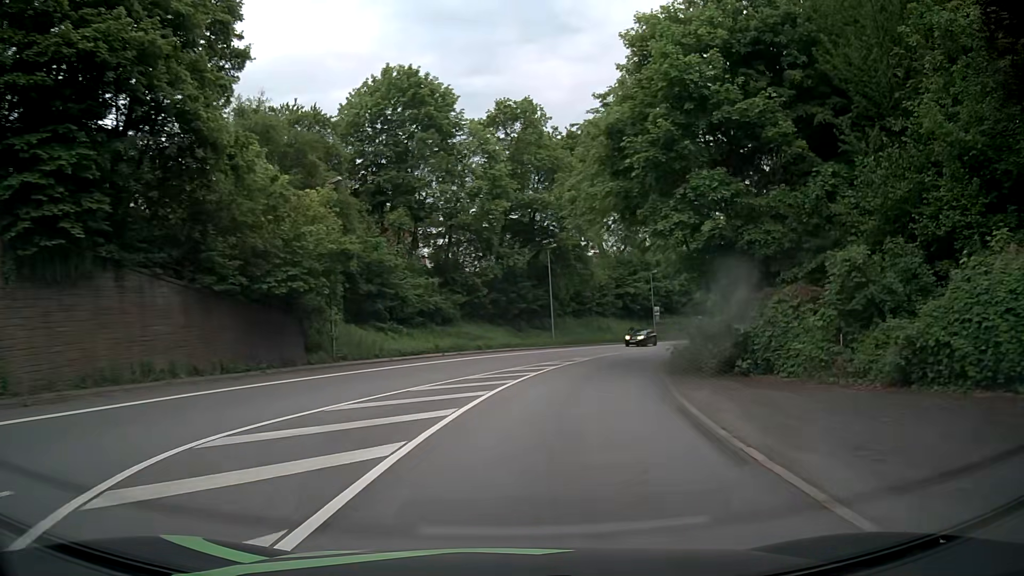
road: primary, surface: asphalt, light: Day
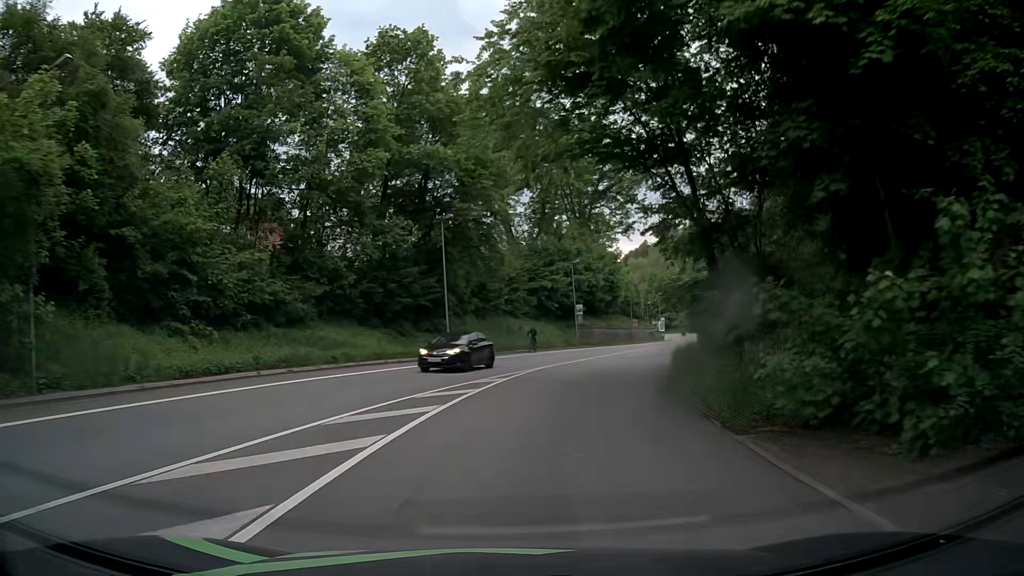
(+1.2, +15.5) m; +8°
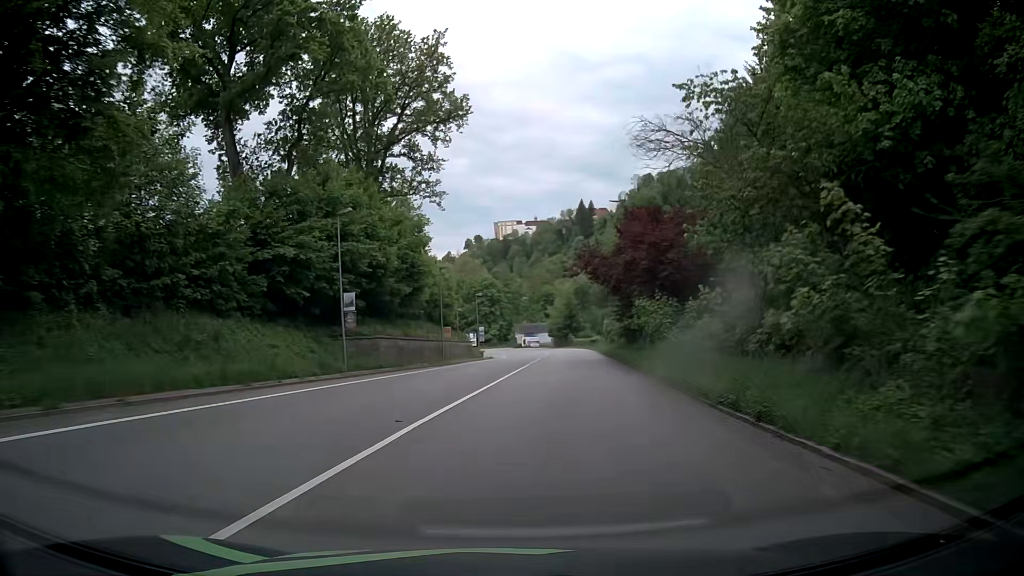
(+4.4, +30.7) m; +17°
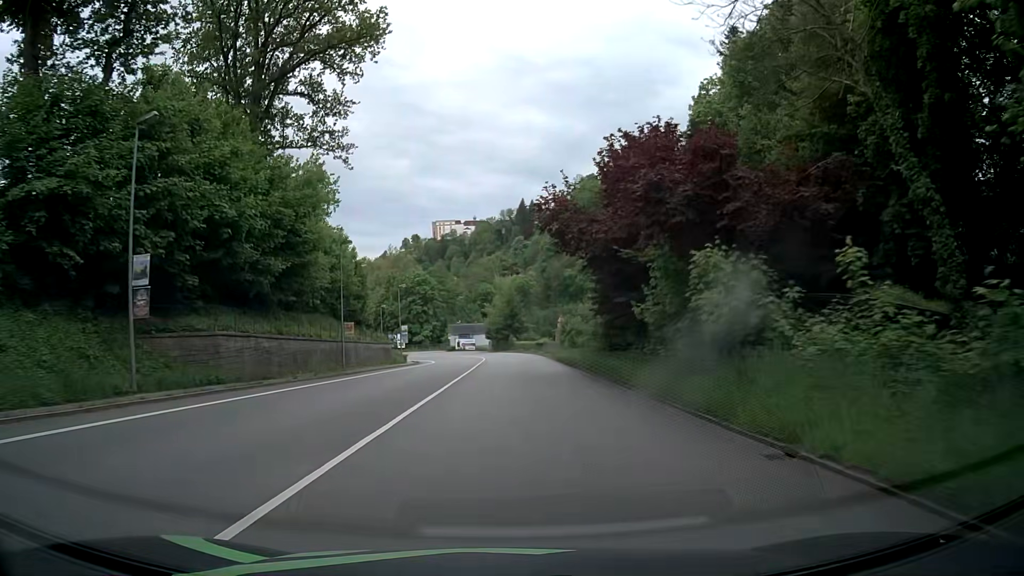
(+0.9, +15.5) m; +6°
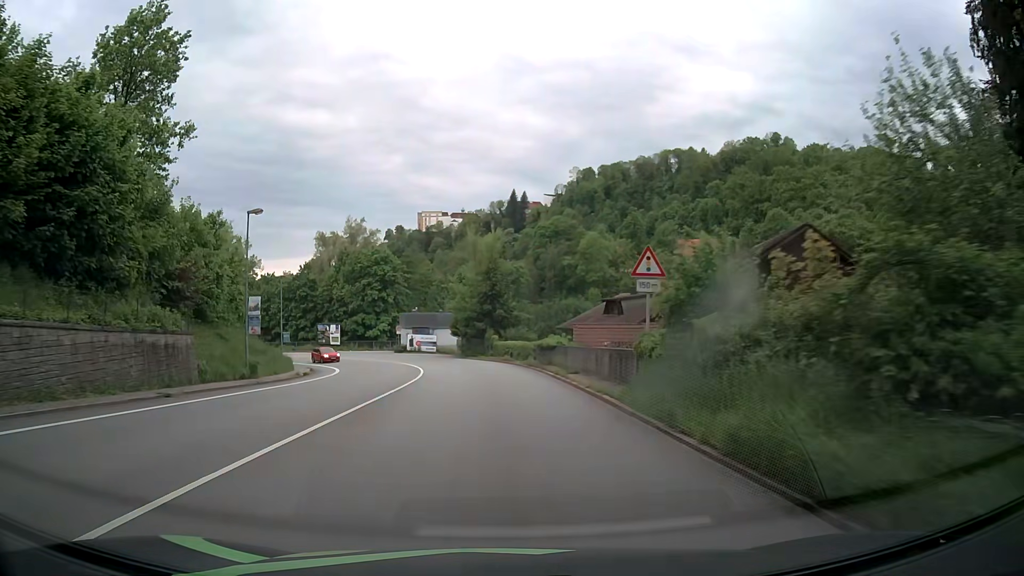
(+1.1, +39.0) m; +2°
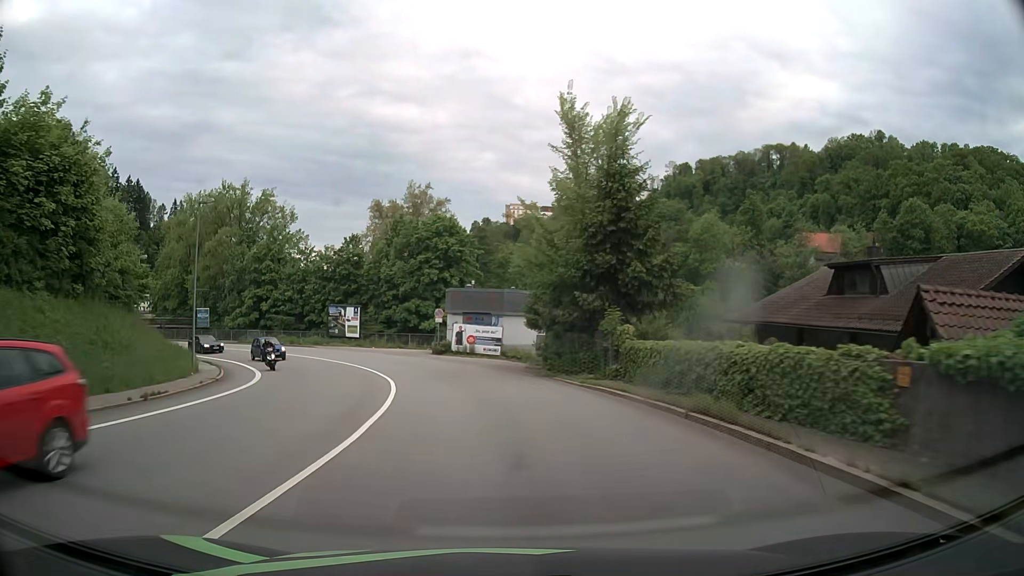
(-1.7, +31.1) m; -8°
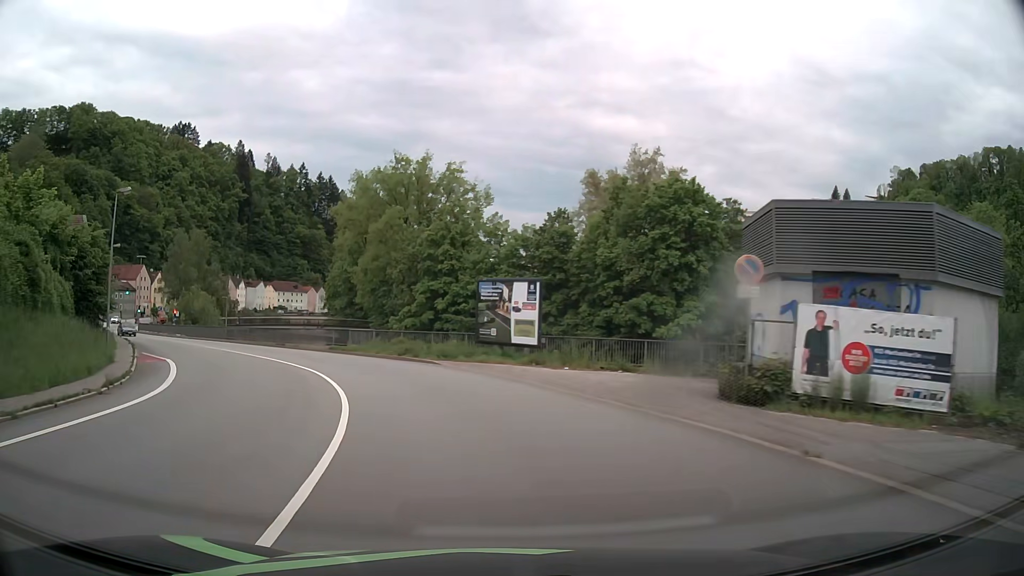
(-4.0, +30.6) m; -18°
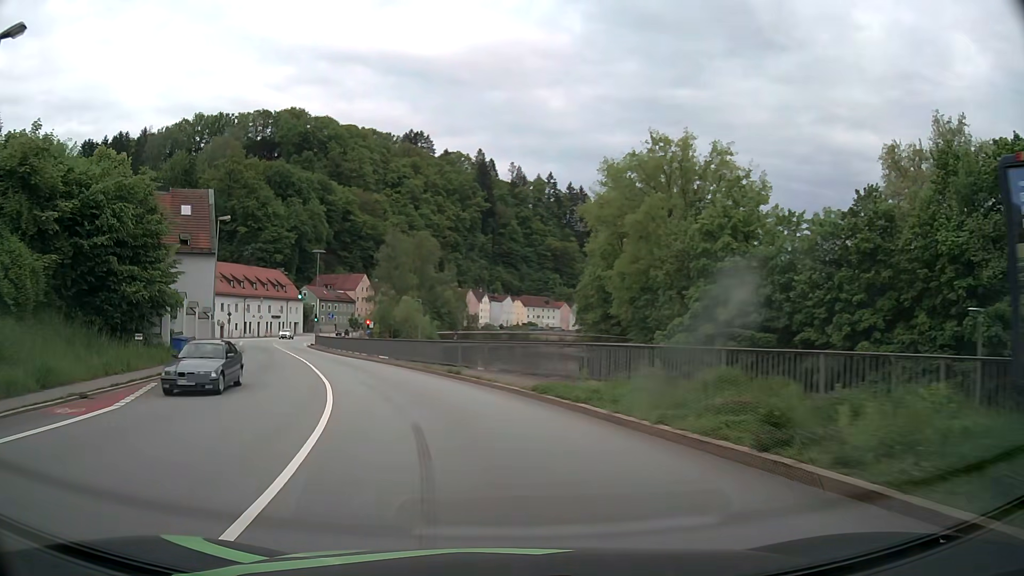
(-4.1, +22.6) m; -22°
(-1, +10) (-3, +20) (-6, +29) (-10, +38) (-14, +47) (-18, +57) (-22, +66) (-26, +75) (-29, +85) (-31, +94) m
